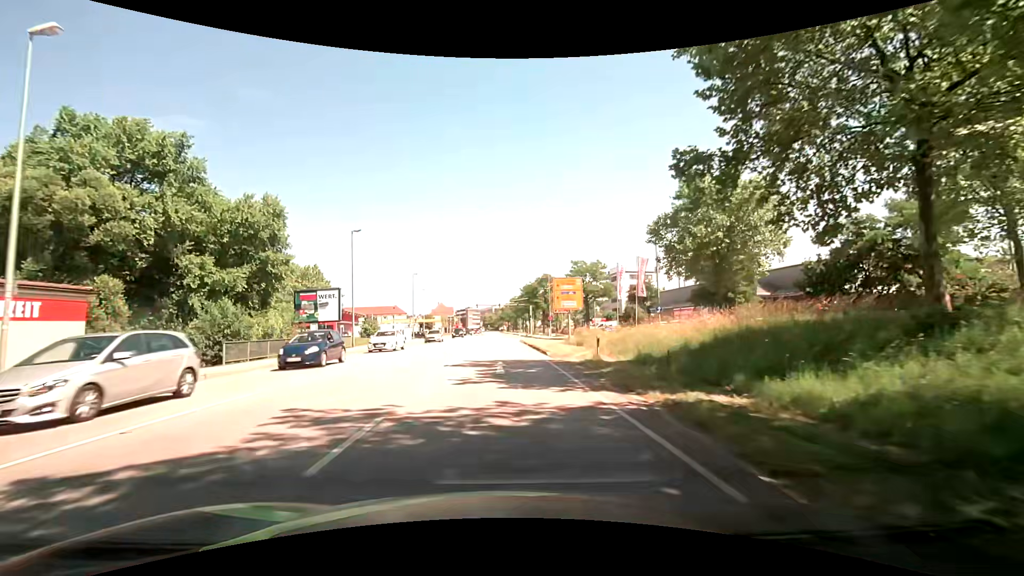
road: primary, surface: asphalt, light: Day
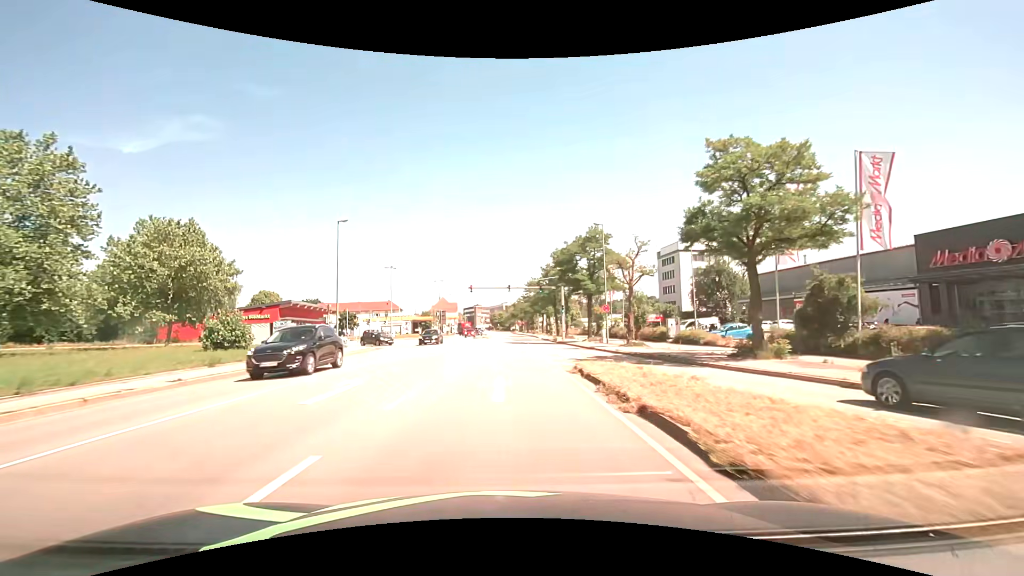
(-0.3, +38.3) m; -1°
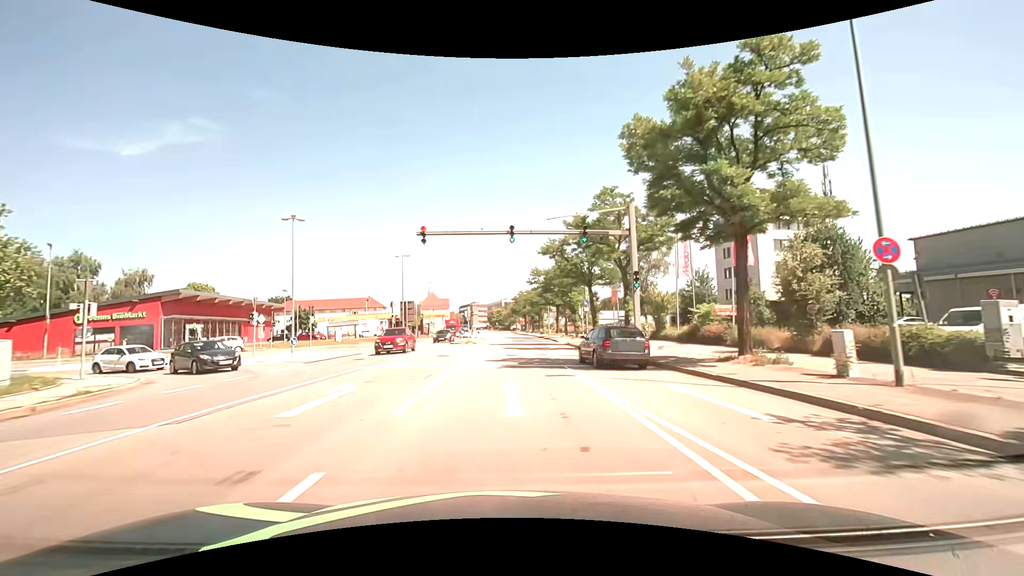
(-0.1, +30.7) m; 0°
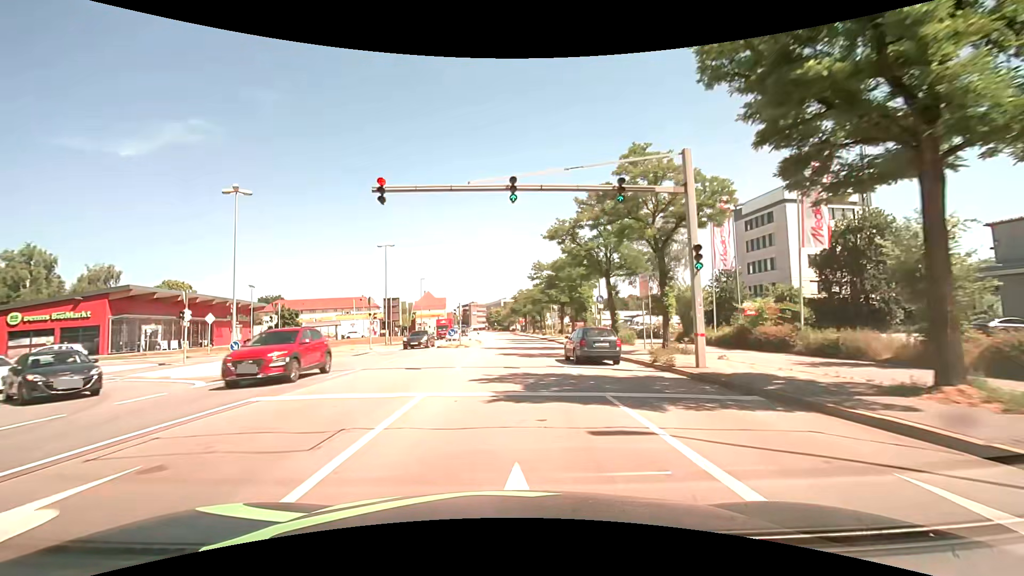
(0.0, +7.6) m; 0°
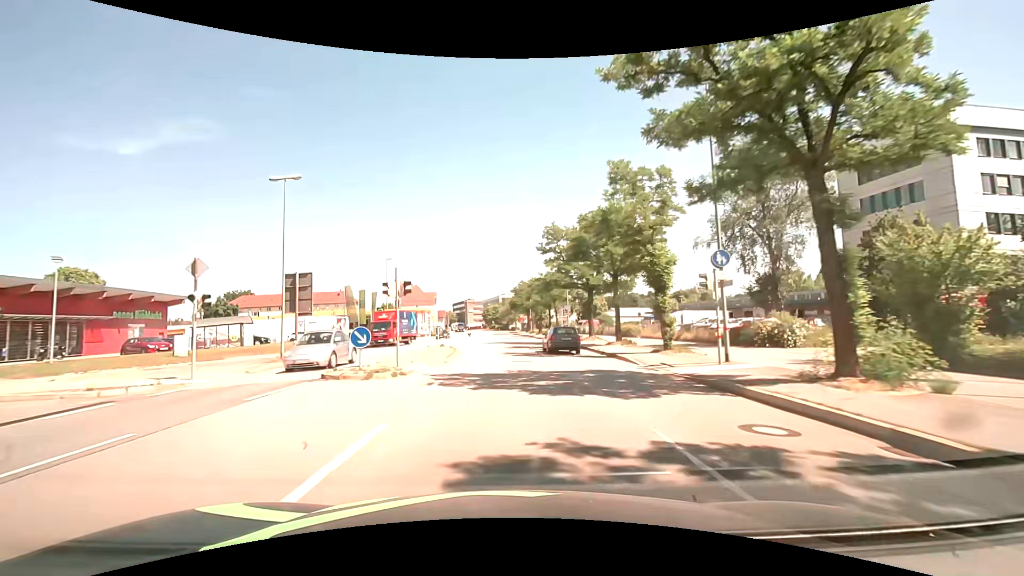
(0.0, +22.9) m; 0°
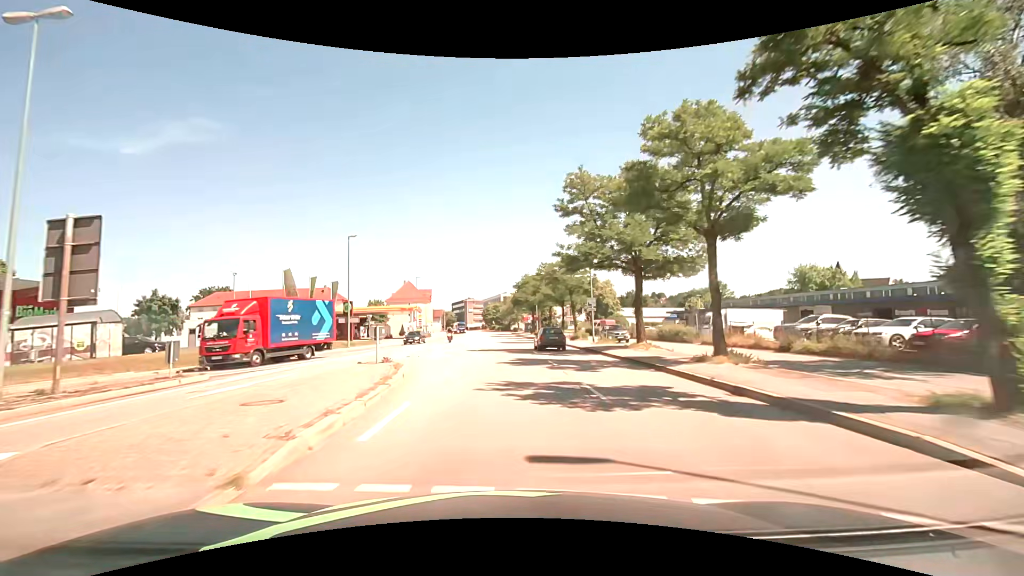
(+0.1, +15.3) m; 0°
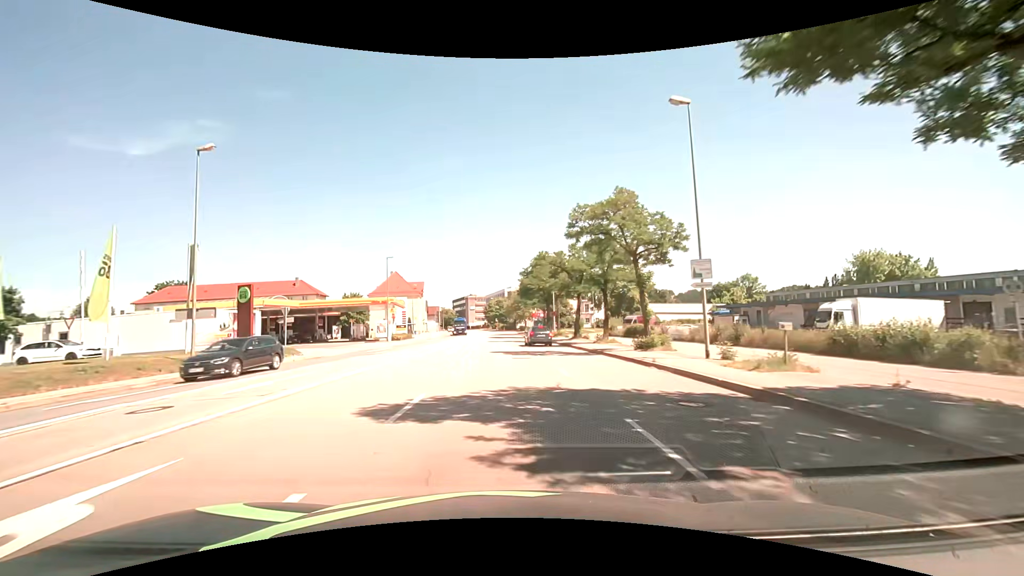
(-0.1, +22.9) m; -1°
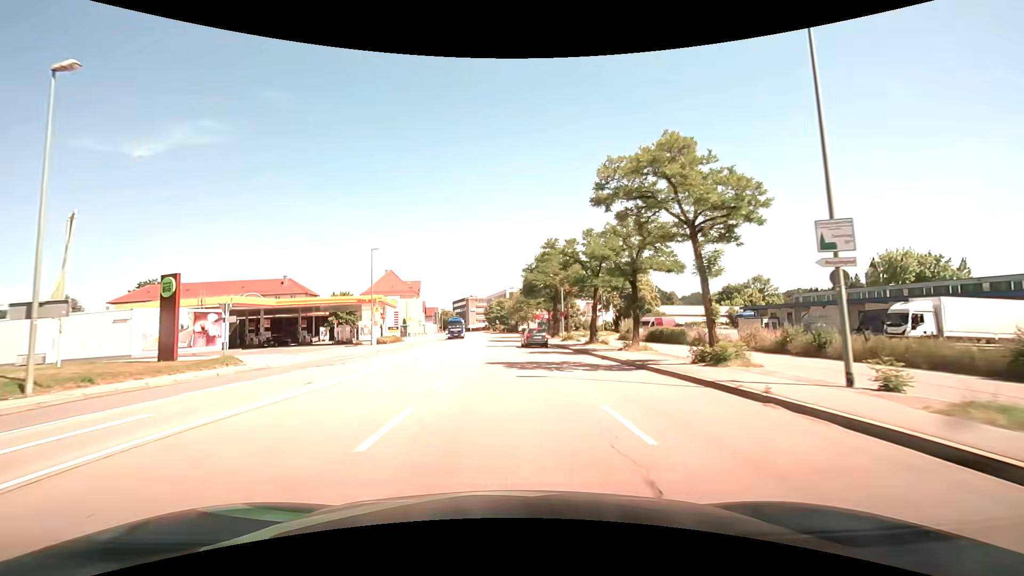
(0.0, +7.6) m; +1°
(0, +10) (0, +20) (-1, +30) (-1, +40) (-1, +50) (-1, +60) (-2, +70) (-2, +80) (-3, +90) (-4, +100) m
